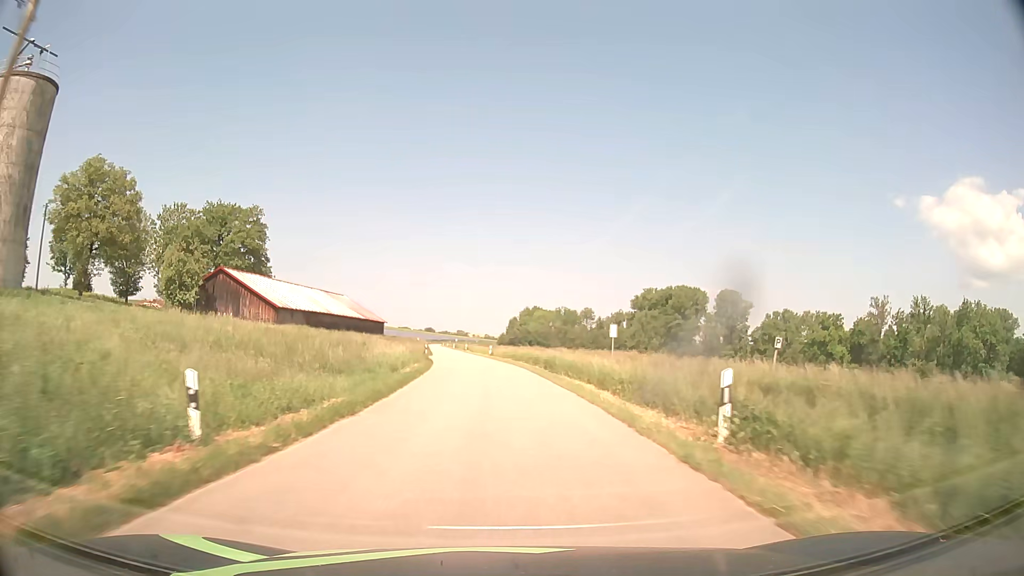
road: tertiary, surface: asphalt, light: Day
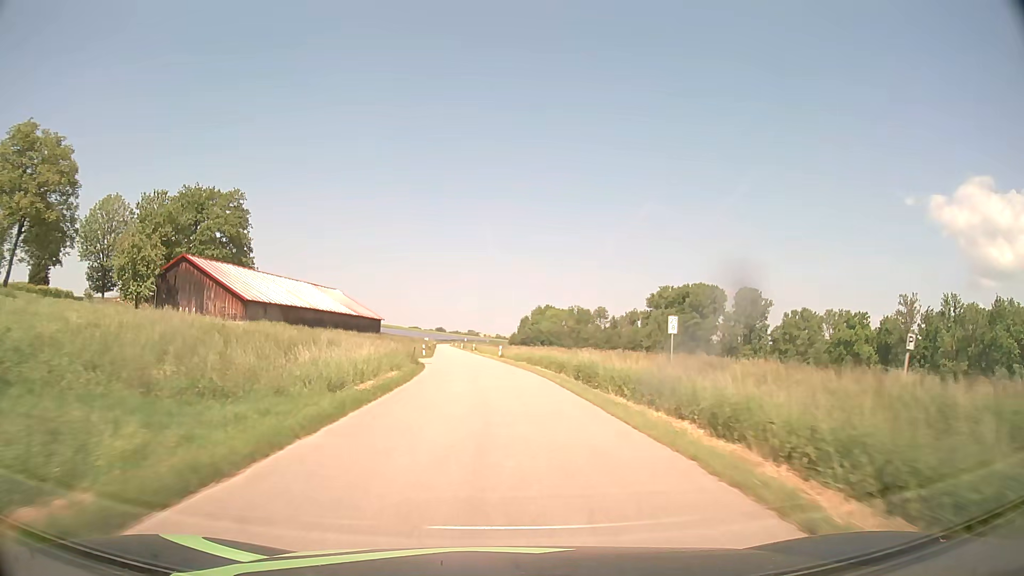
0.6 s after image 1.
(-0.1, +10.8) m; -1°
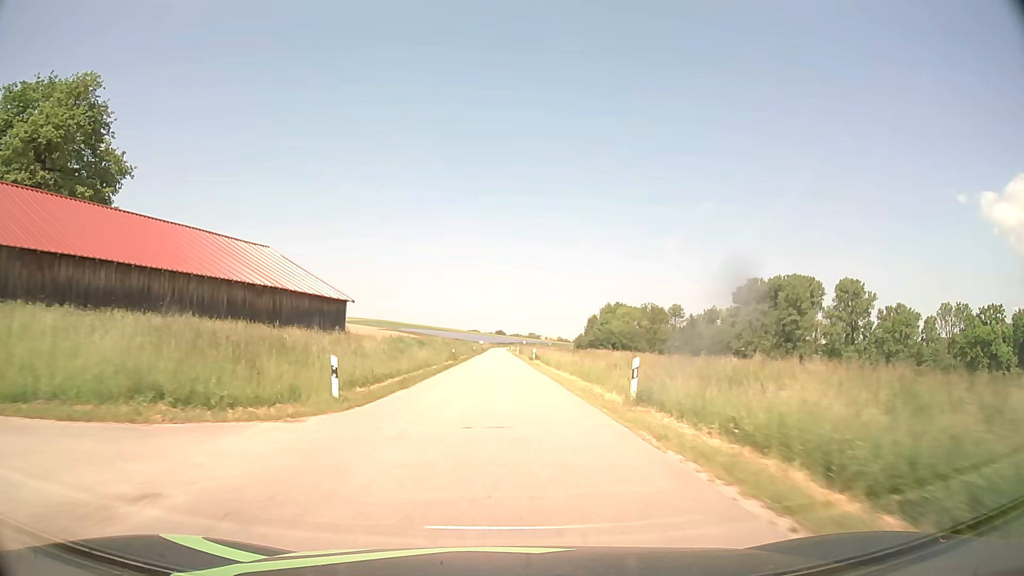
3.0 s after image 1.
(-1.7, +43.1) m; -5°
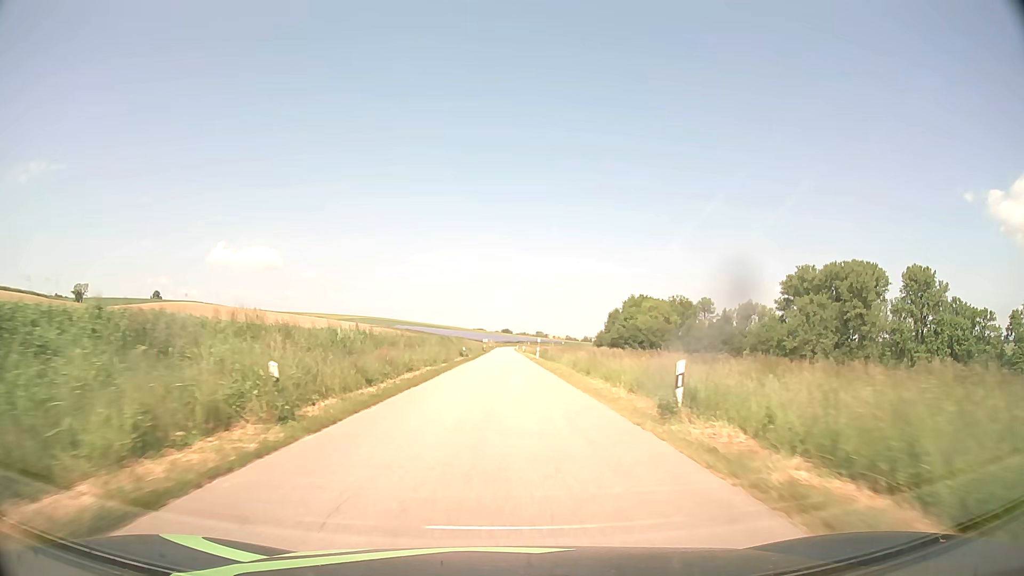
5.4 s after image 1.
(-0.5, +43.2) m; -1°
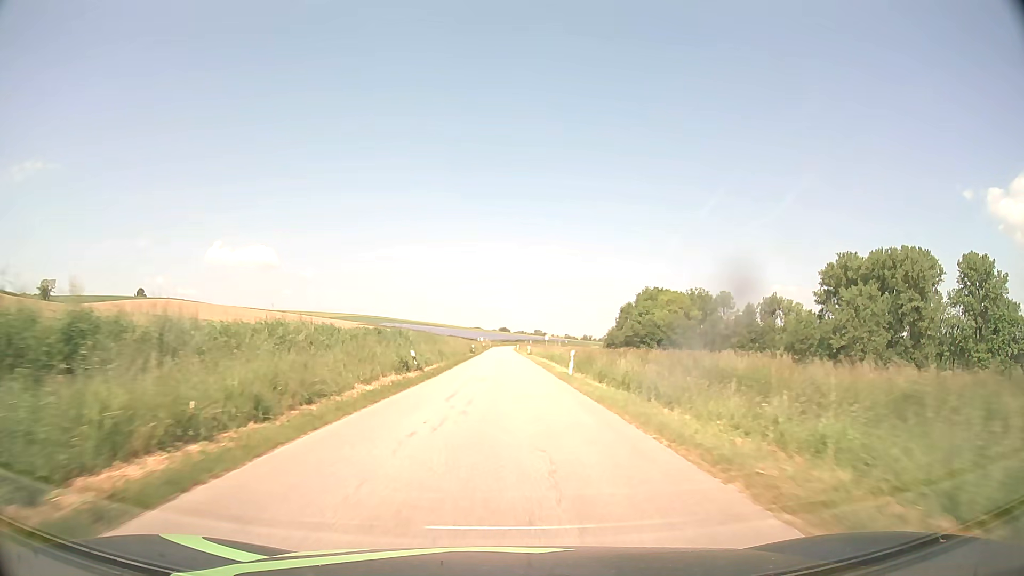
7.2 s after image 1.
(+0.2, +32.4) m; 0°
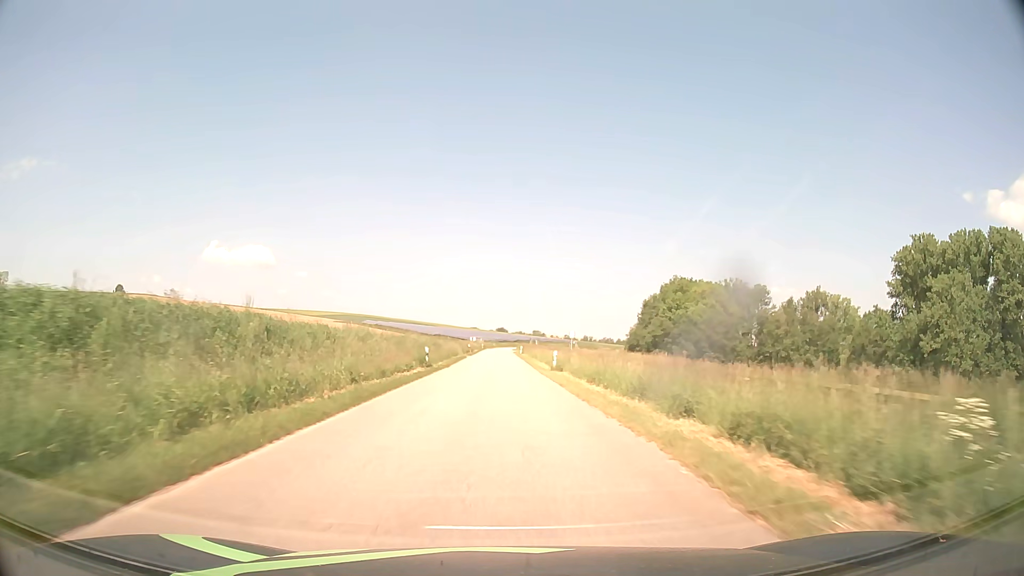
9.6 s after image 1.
(+0.2, +43.1) m; 0°
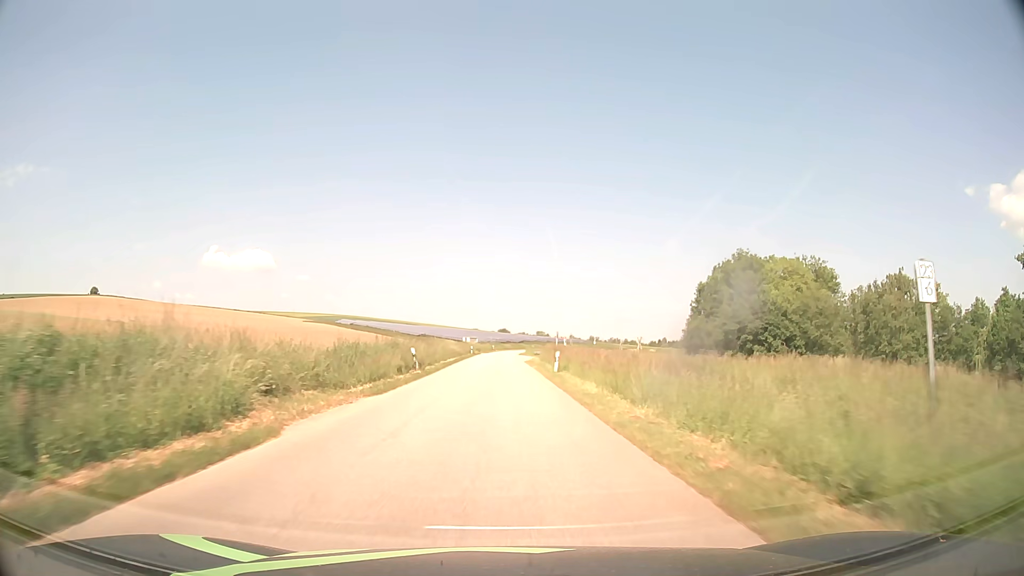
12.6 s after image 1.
(-0.3, +53.8) m; 0°
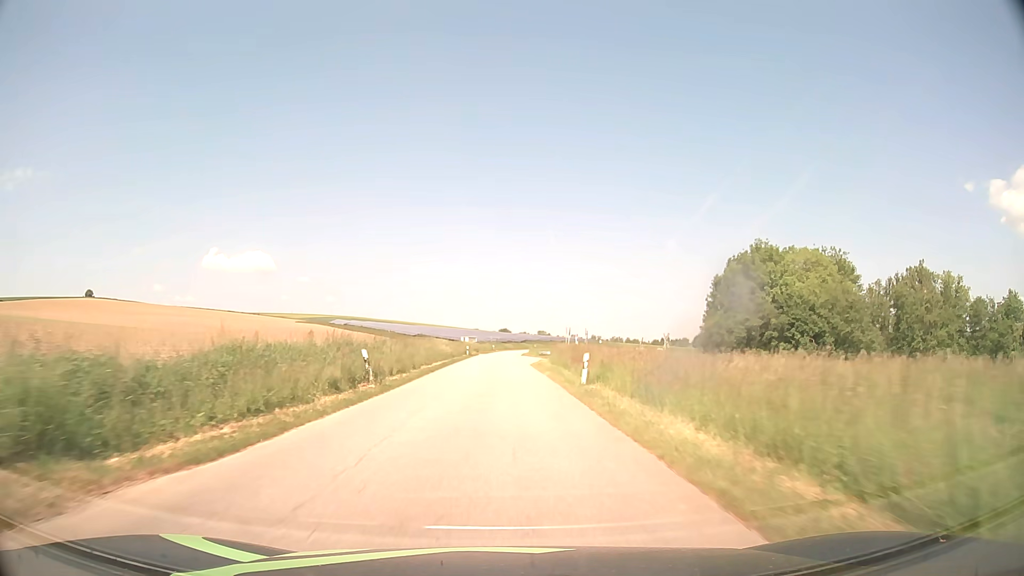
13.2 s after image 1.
(0.0, +10.8) m; 0°
(0, +10) (0, +20) (0, +30) (0, +40) (0, +50) (0, +60) (0, +70) (0, +80) (0, +90) (0, +100) m
